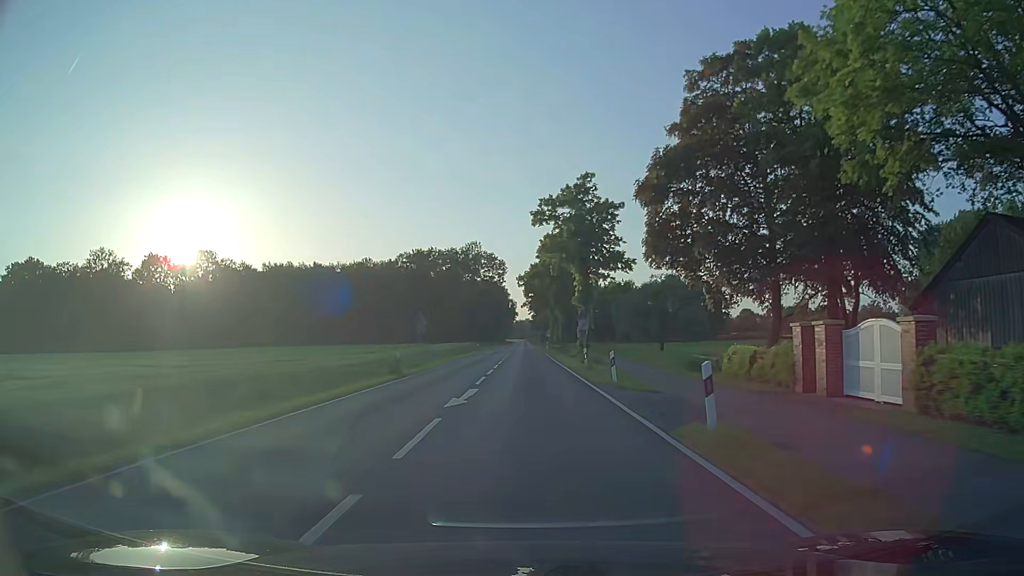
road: secondary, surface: asphalt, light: Day
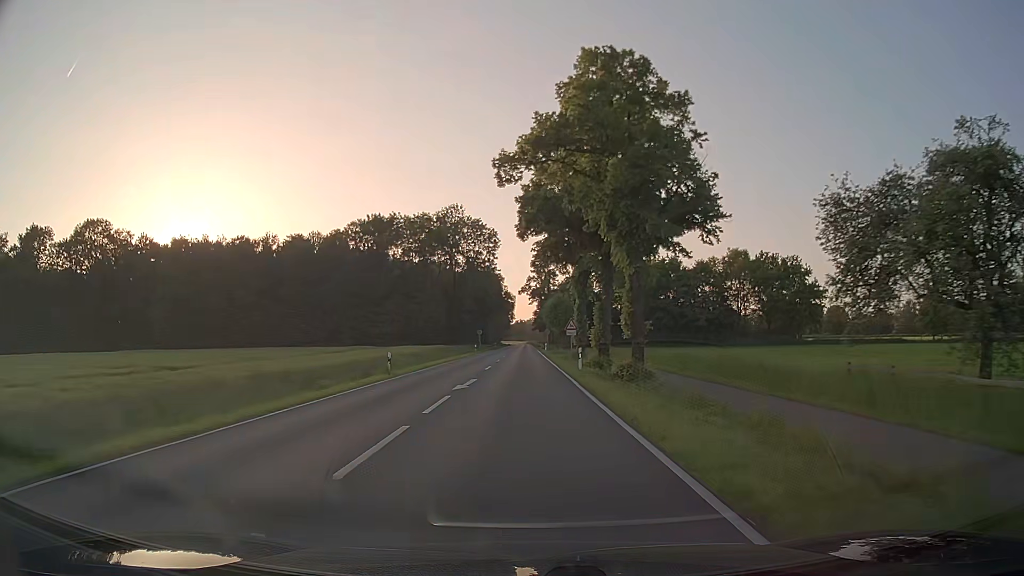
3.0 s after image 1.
(0.0, +50.6) m; 0°
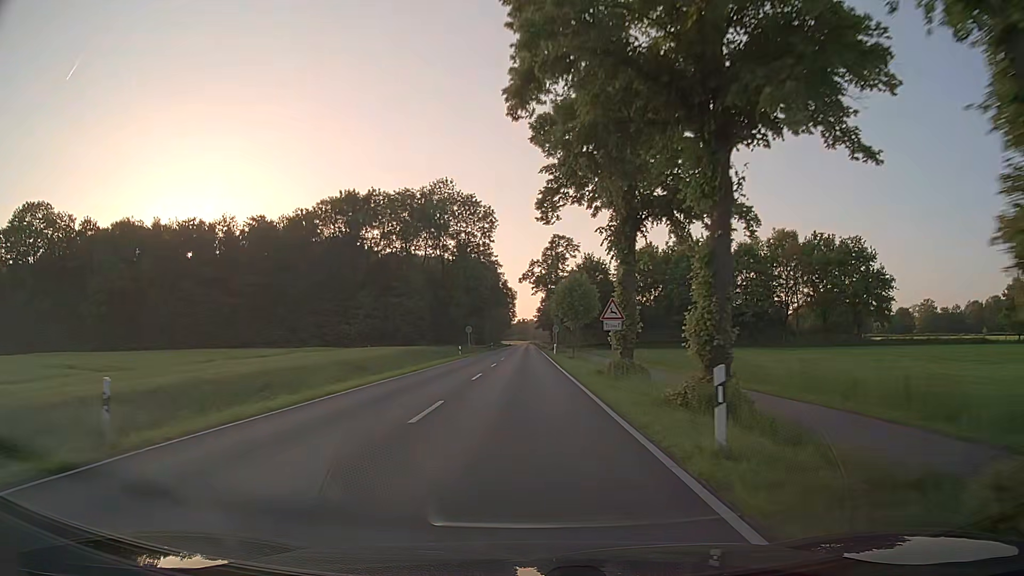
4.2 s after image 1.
(-0.1, +20.5) m; 0°
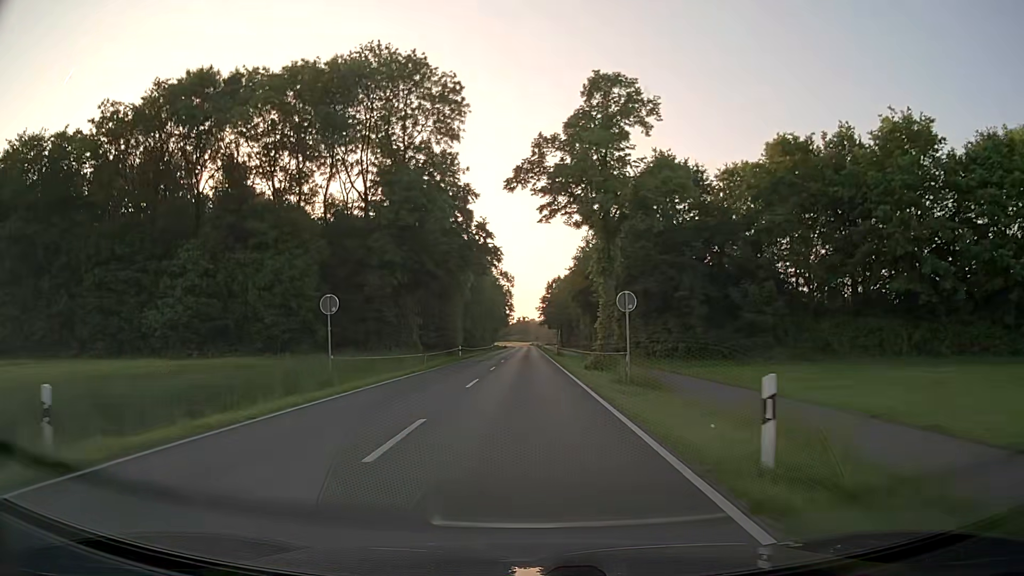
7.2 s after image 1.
(-0.4, +51.6) m; 0°
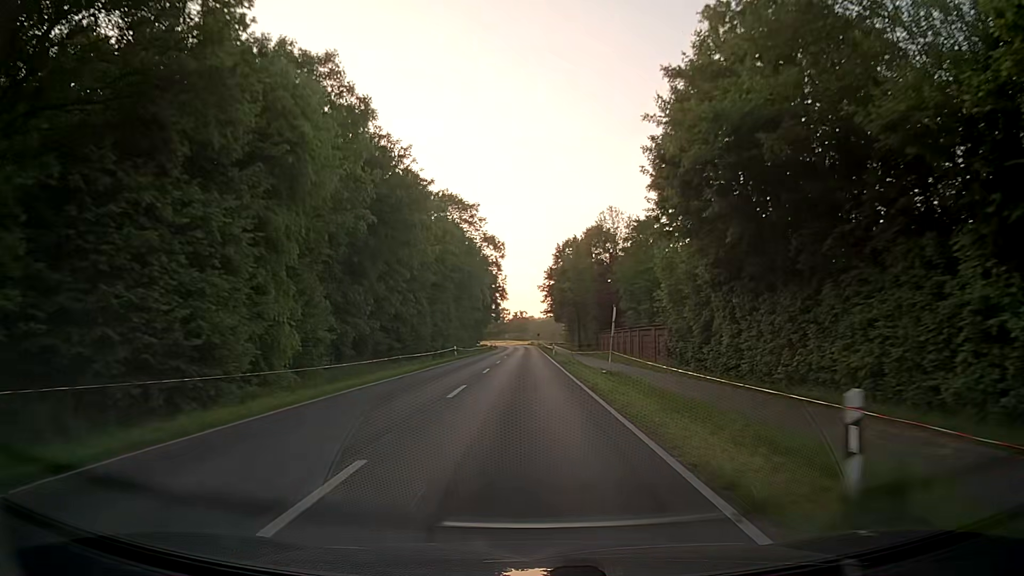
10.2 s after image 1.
(-0.3, +52.1) m; 0°
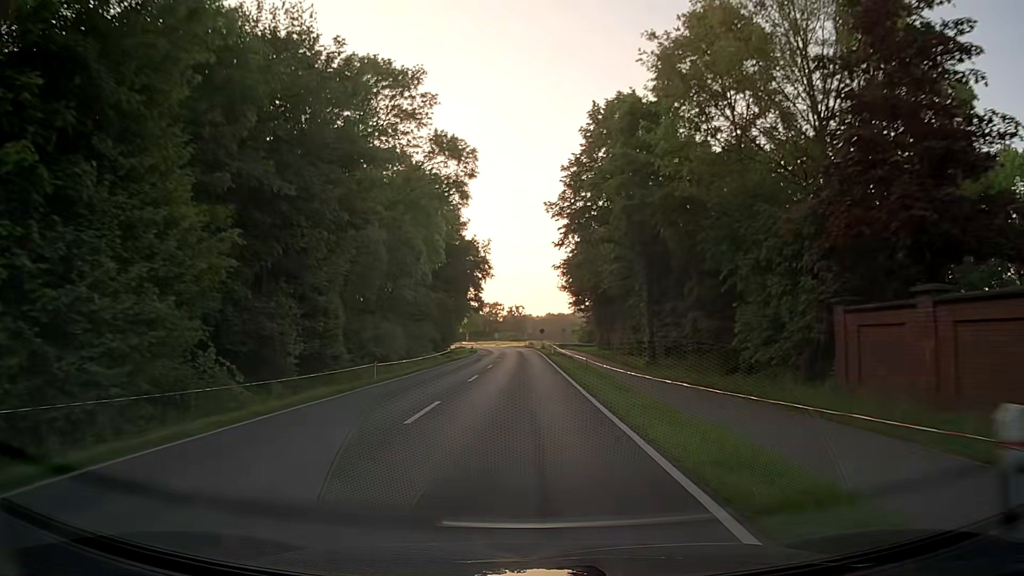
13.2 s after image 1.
(+0.3, +52.7) m; 0°
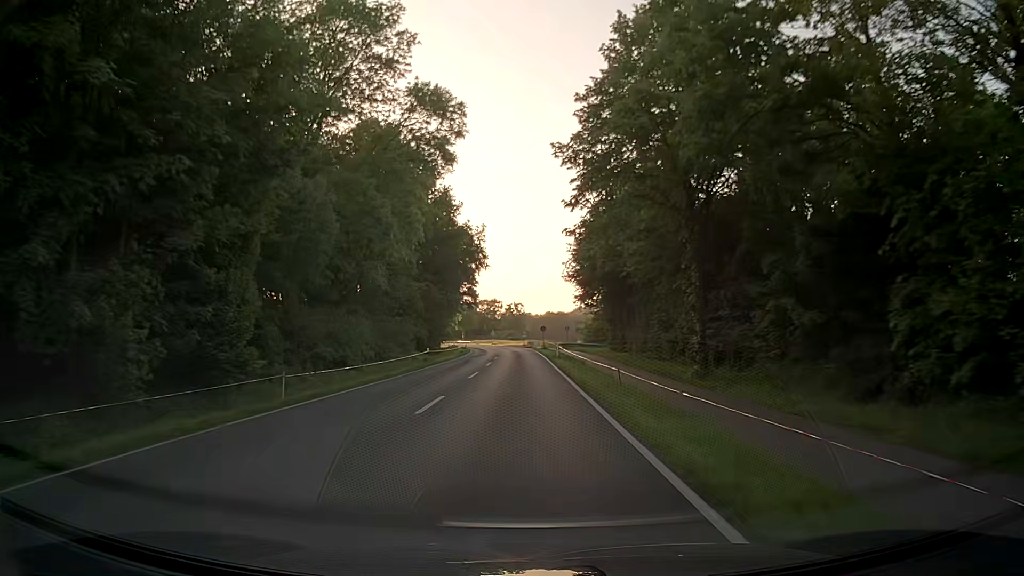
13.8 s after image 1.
(0.0, +10.5) m; 0°
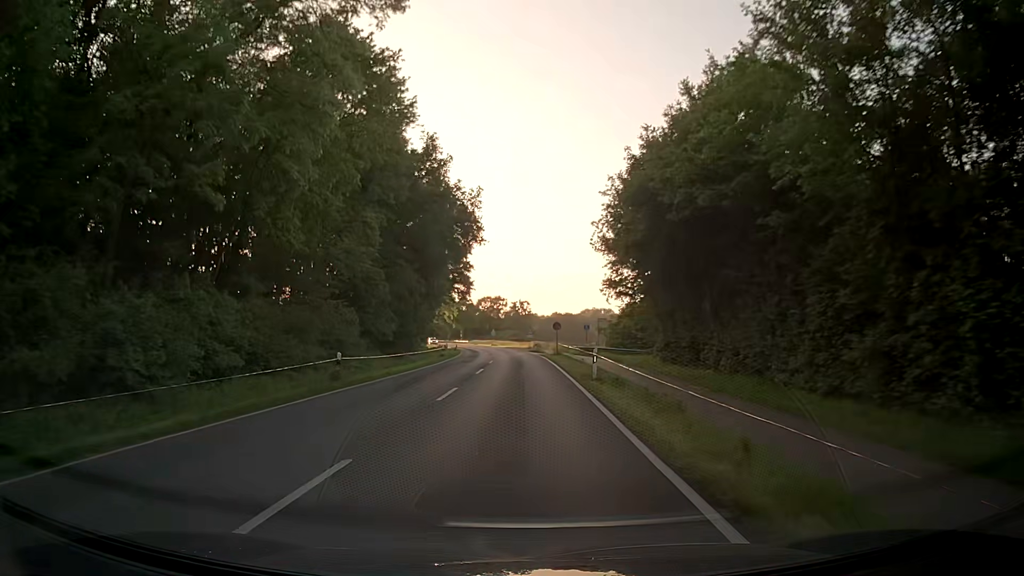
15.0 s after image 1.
(0.0, +21.0) m; 0°
